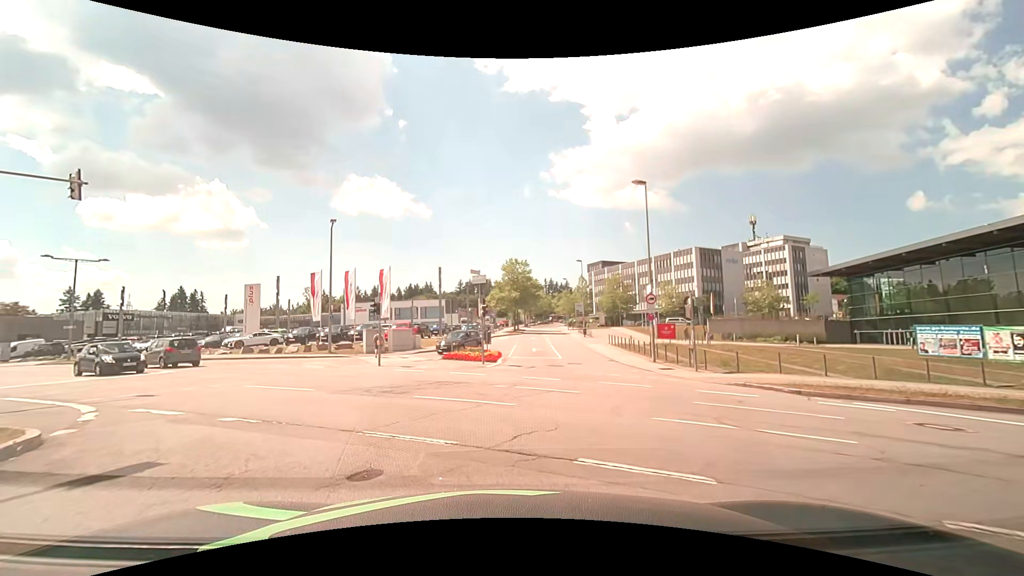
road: residential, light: Day
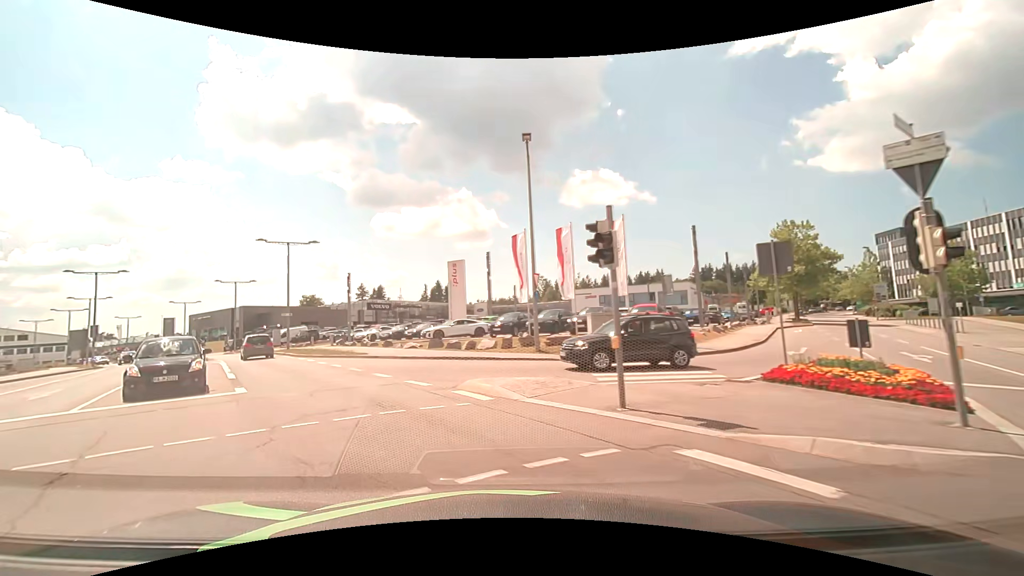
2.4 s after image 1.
(-3.2, +15.3) m; -26°
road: secondary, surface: asphalt
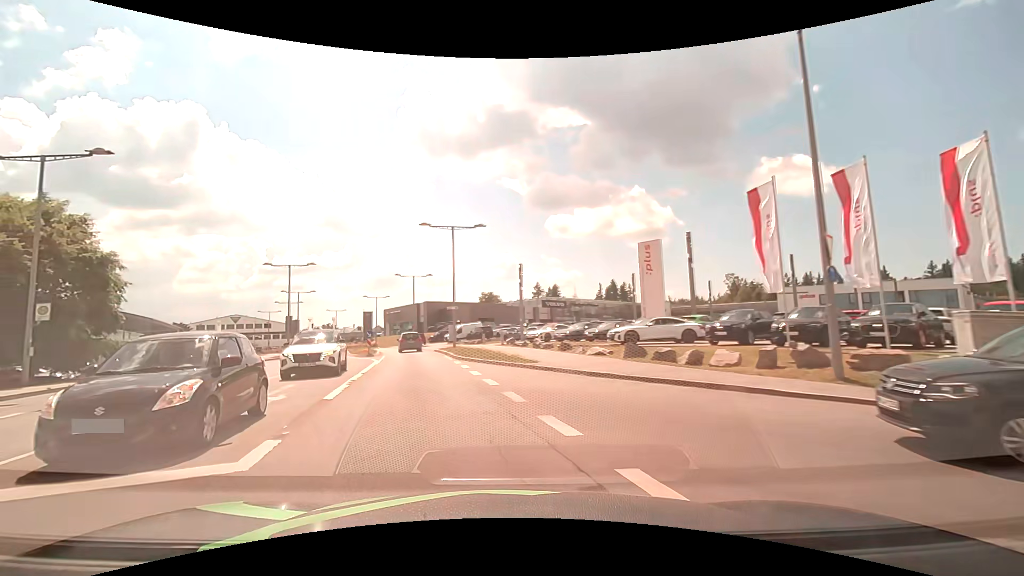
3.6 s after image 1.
(-1.5, +8.6) m; -19°
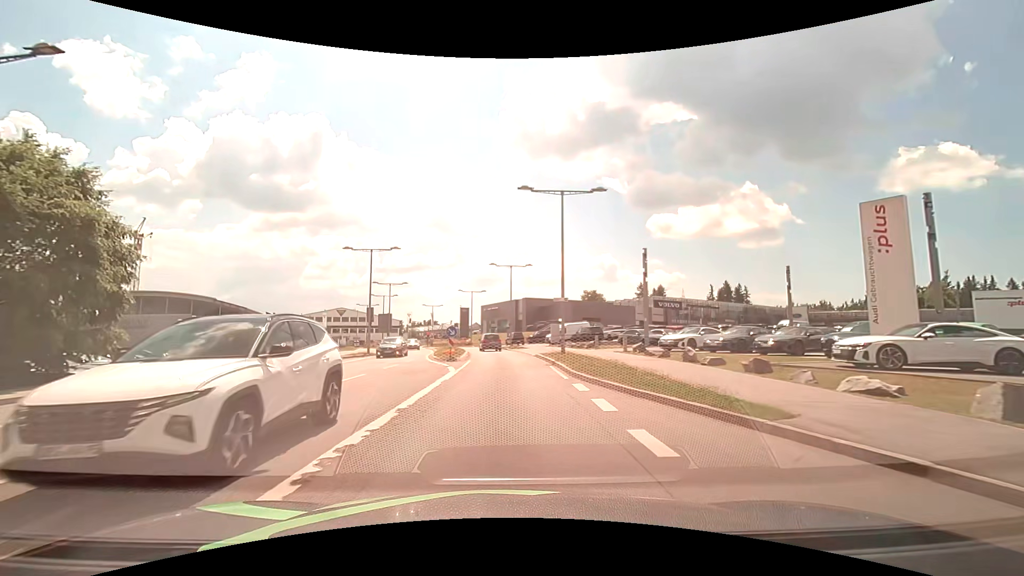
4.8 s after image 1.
(-1.3, +9.8) m; -11°
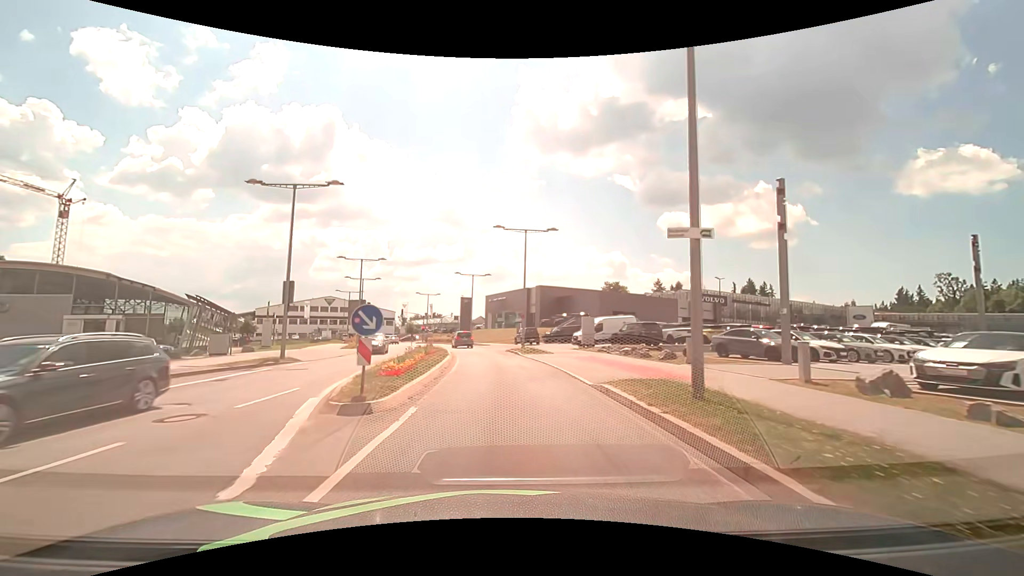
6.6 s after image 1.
(-0.3, +18.2) m; -1°
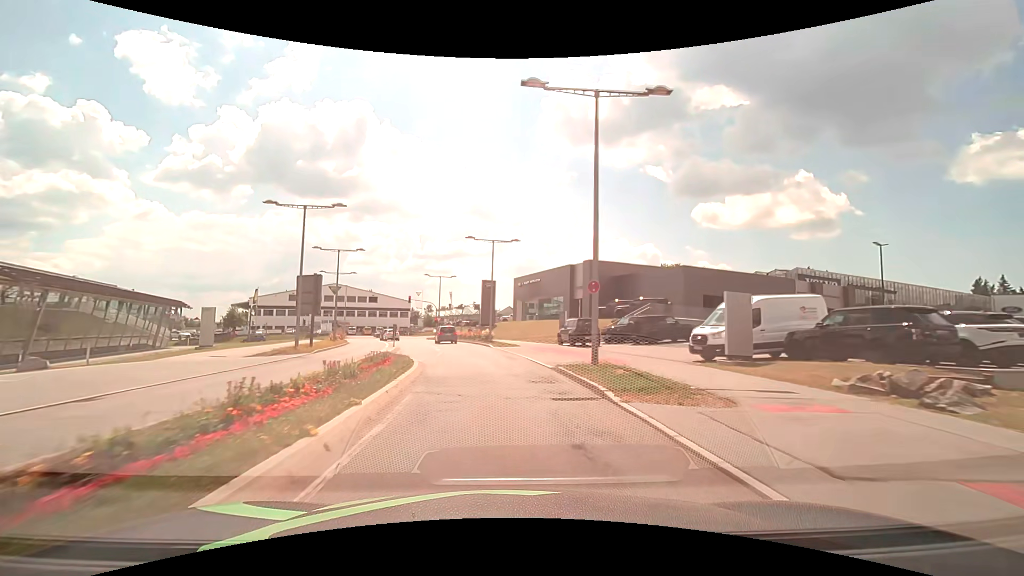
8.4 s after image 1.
(-0.4, +21.5) m; -3°
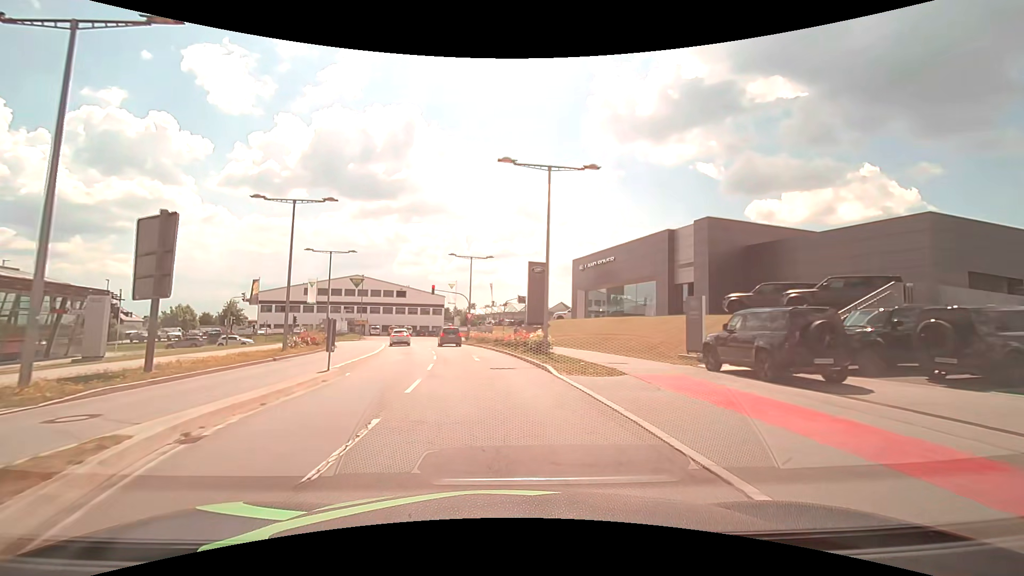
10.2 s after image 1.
(-0.9, +20.1) m; -5°
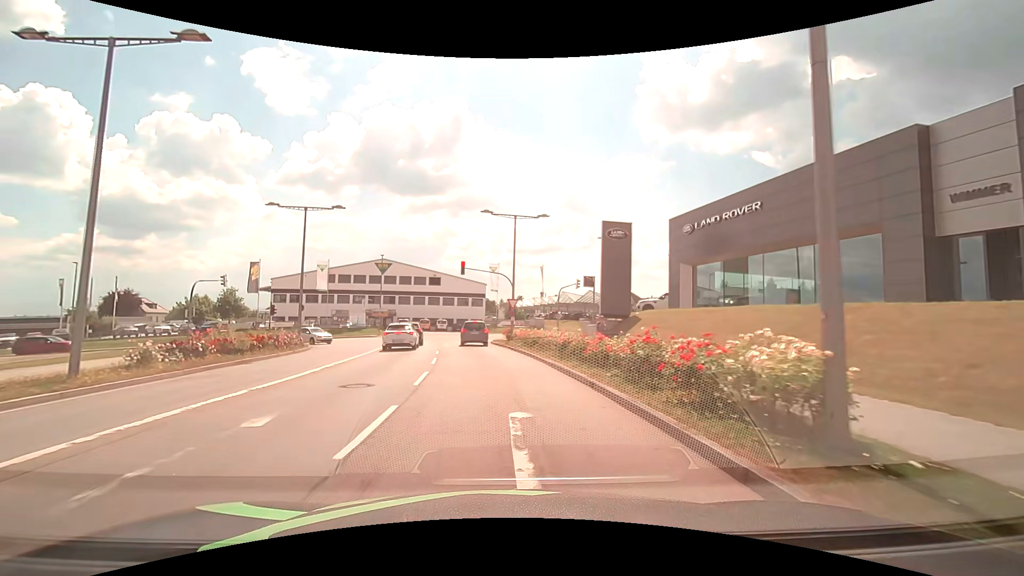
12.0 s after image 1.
(-0.8, +17.4) m; -6°
(0, +10) (-1, +20) (-2, +30) (-3, +40) (-1, +49) (+7, +56) (+16, +58) (+26, +60) (+36, +62) (+46, +63) m
